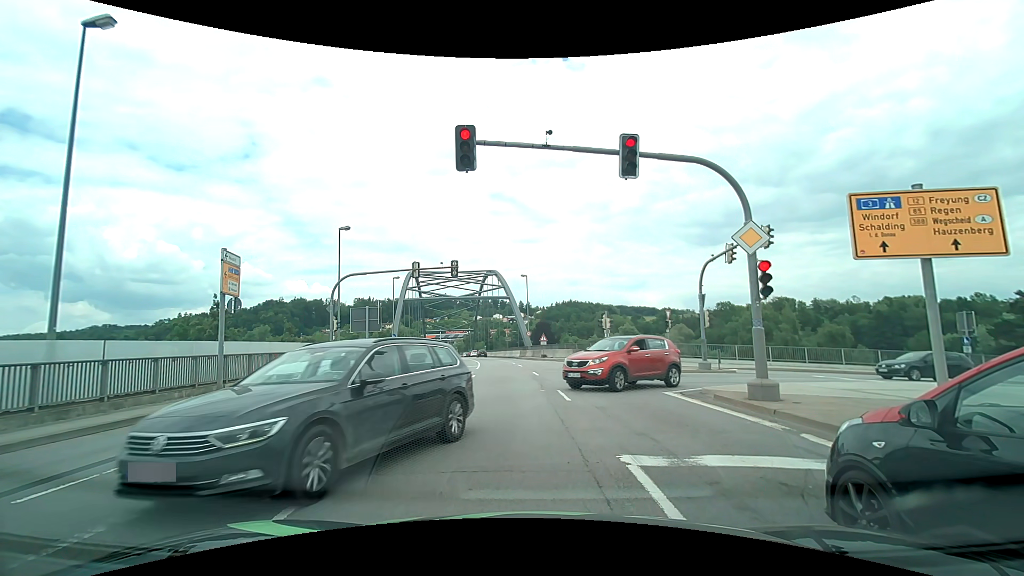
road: primary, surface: asphalt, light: Day
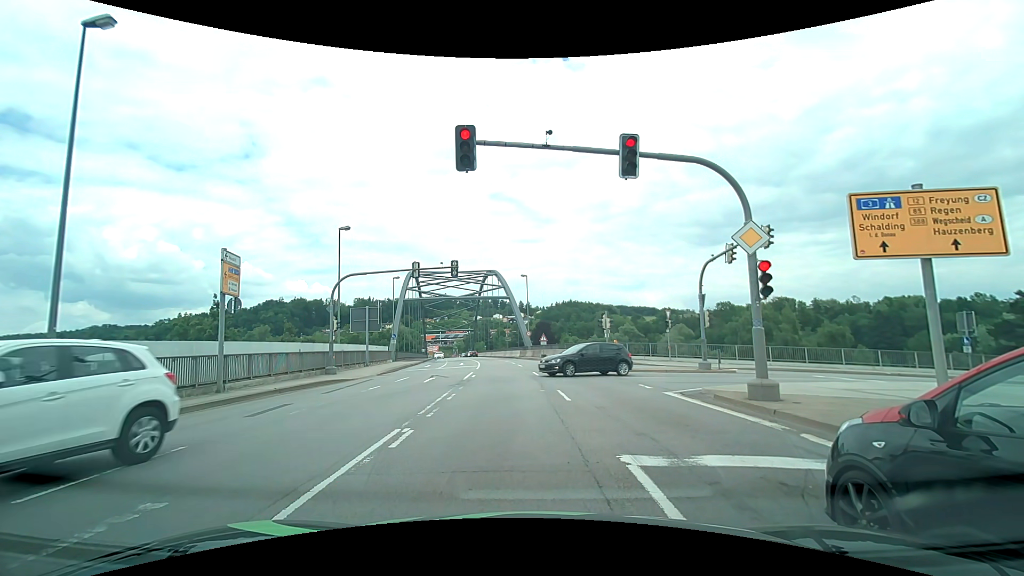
(0.0, 0.0) m; 0°
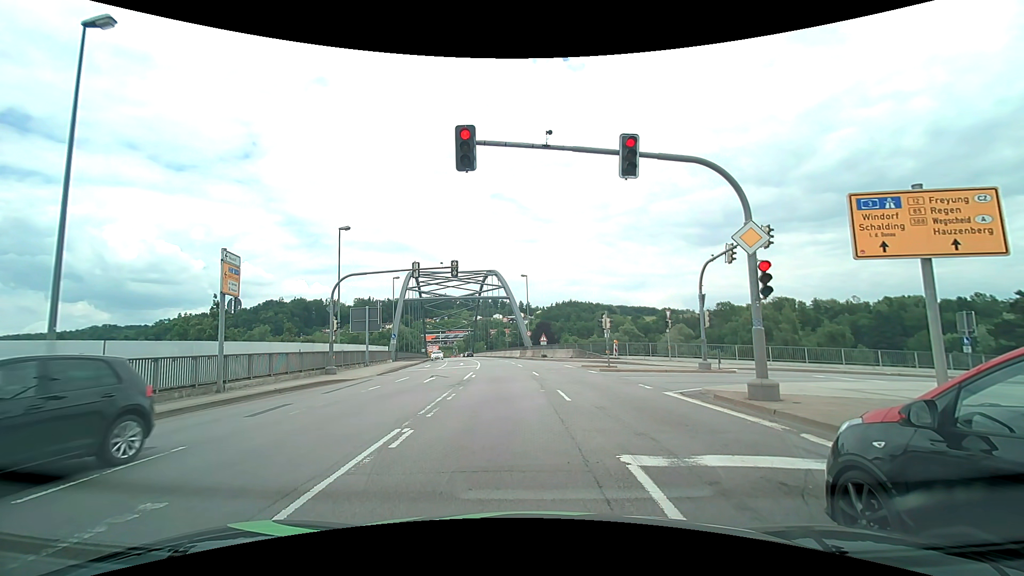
(0.0, 0.0) m; 0°
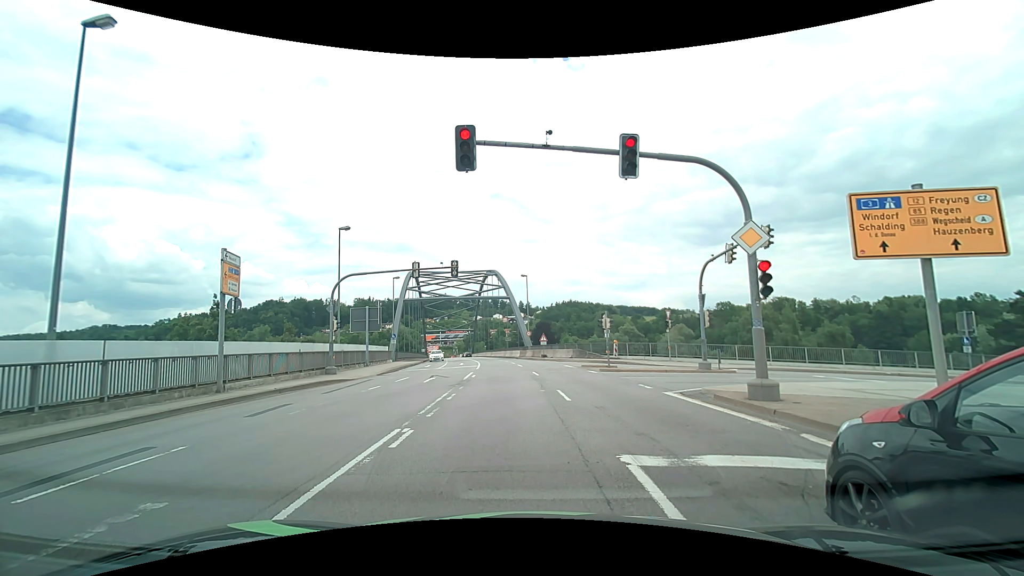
(0.0, 0.0) m; 0°
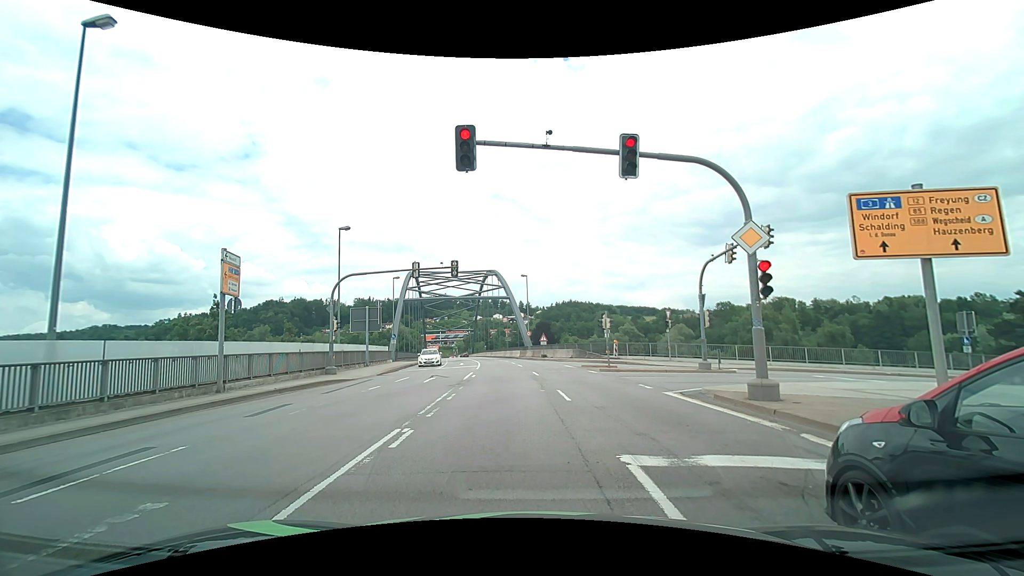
(0.0, 0.0) m; 0°
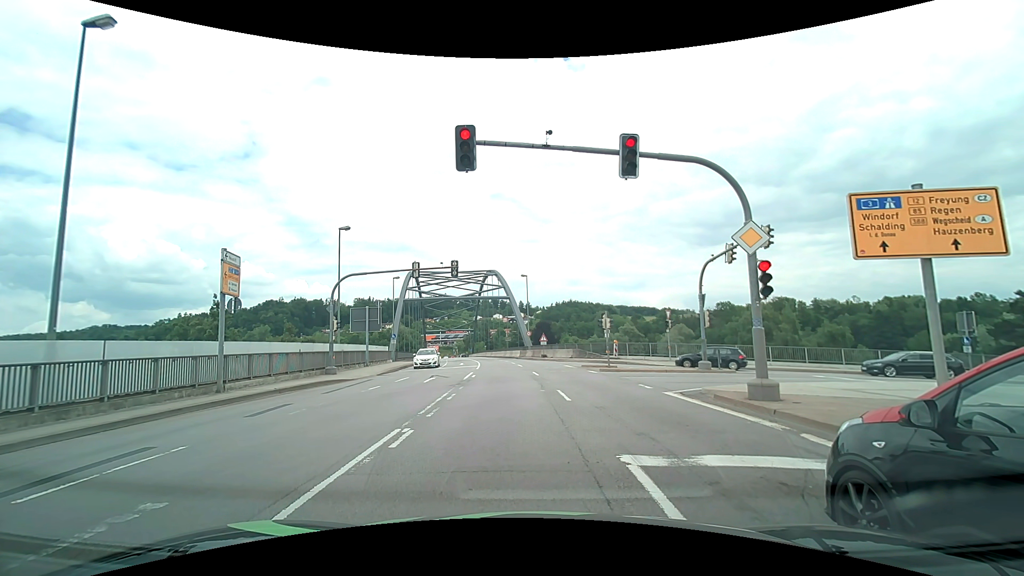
(0.0, 0.0) m; 0°
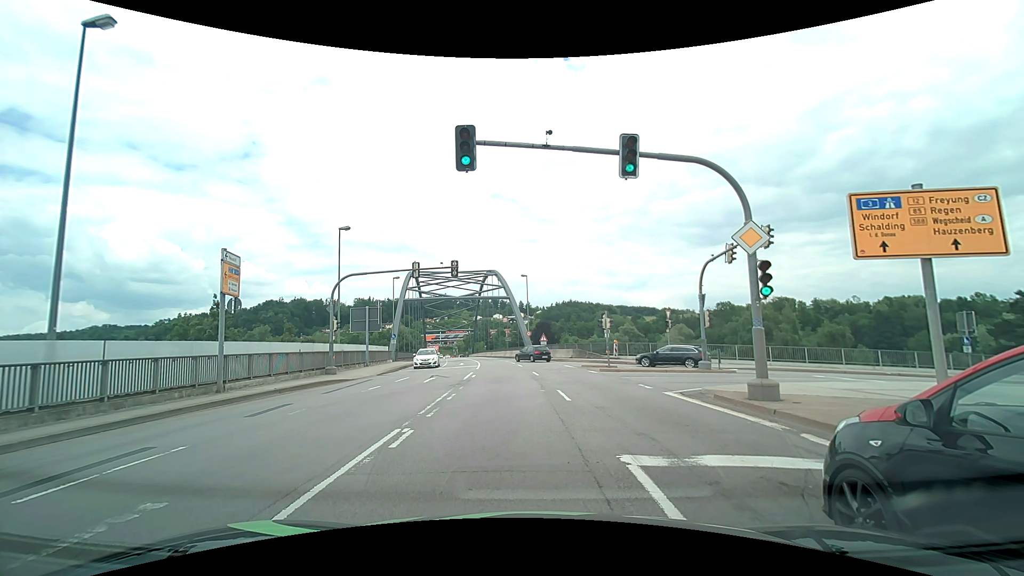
(0.0, 0.0) m; 0°
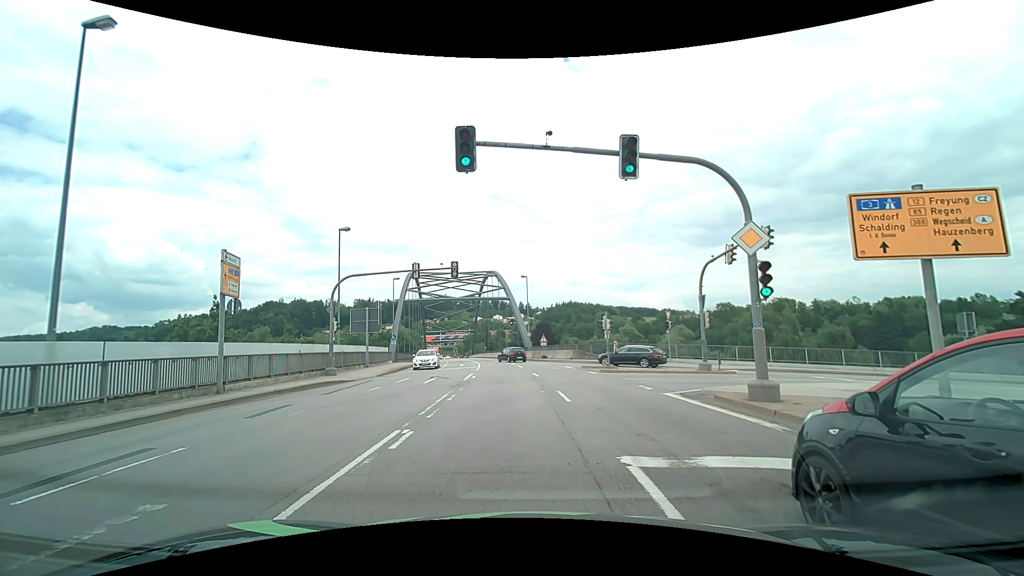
(0.0, 0.0) m; 0°
